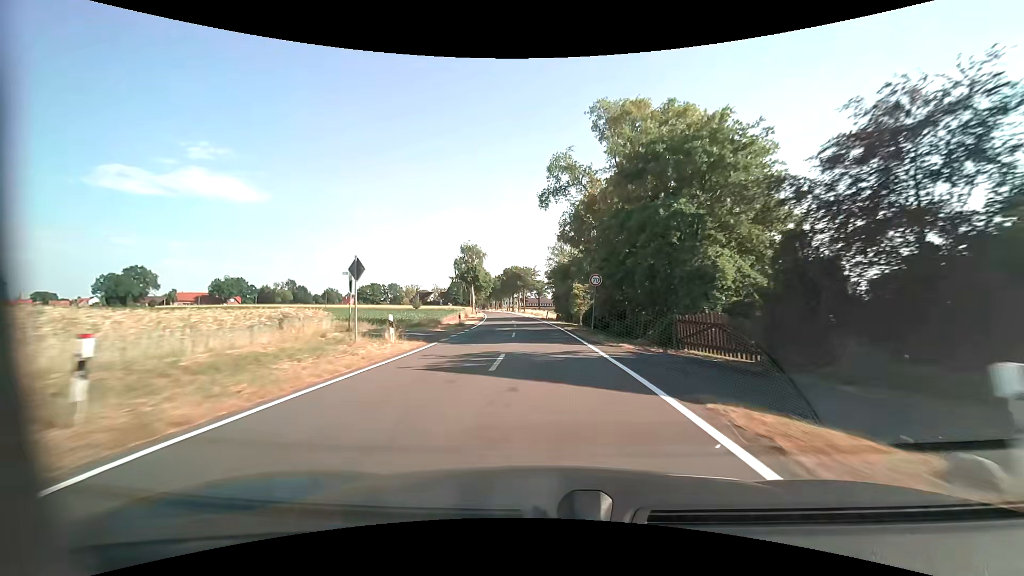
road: tertiary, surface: asphalt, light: Day
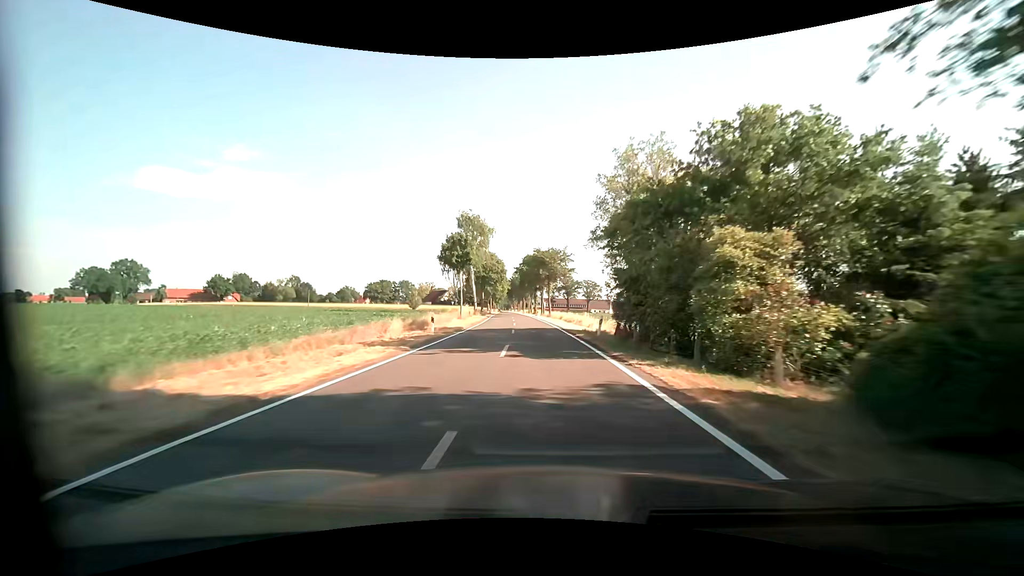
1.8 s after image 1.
(-1.1, +33.2) m; -3°
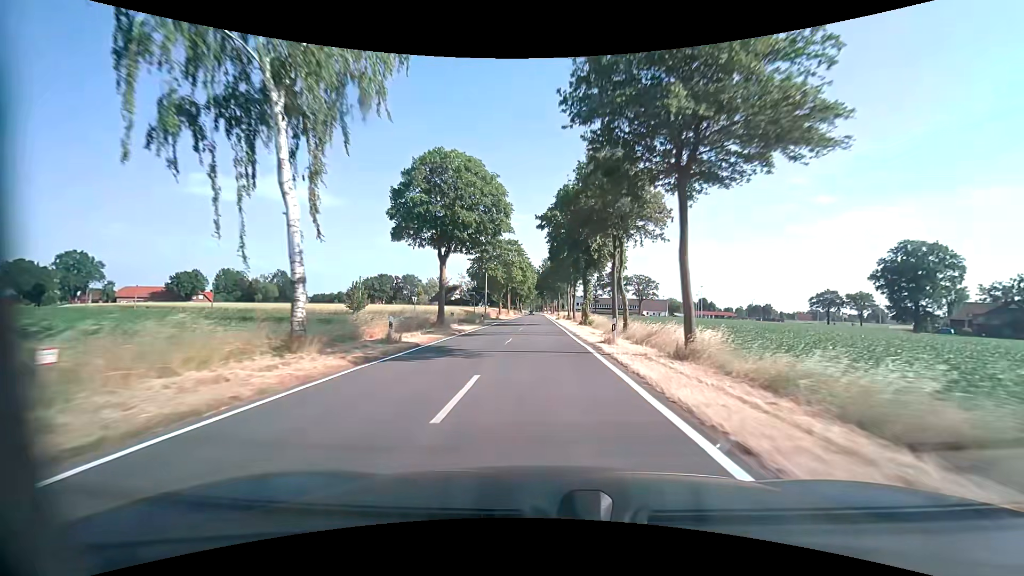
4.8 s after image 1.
(-2.4, +55.9) m; -4°
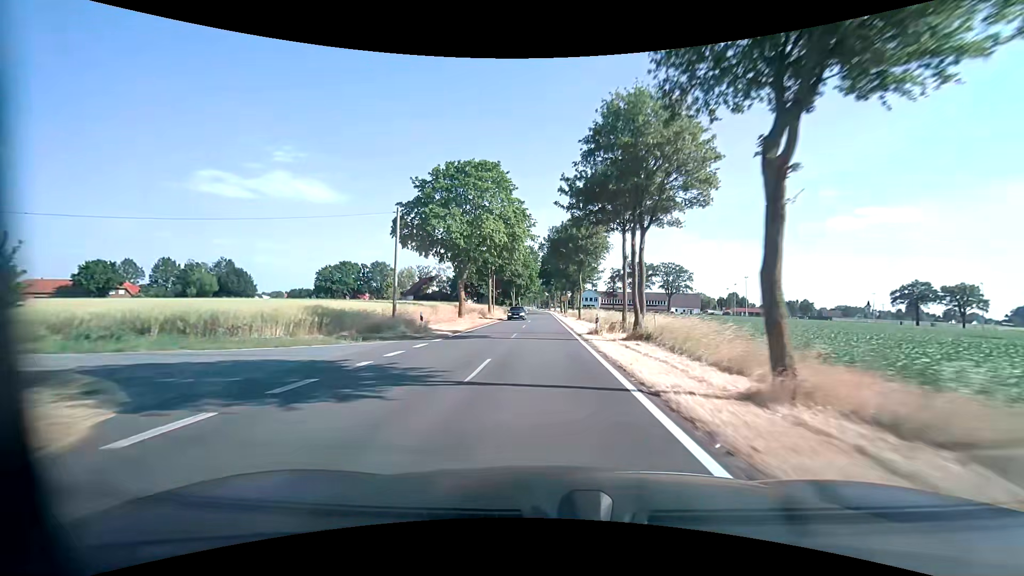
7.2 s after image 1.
(-0.3, +45.1) m; -1°
(0, +10) (0, +20) (0, +30) (0, +40) (0, +50) (0, +60) (0, +70) (0, +80) (0, +90) (0, +100) m
